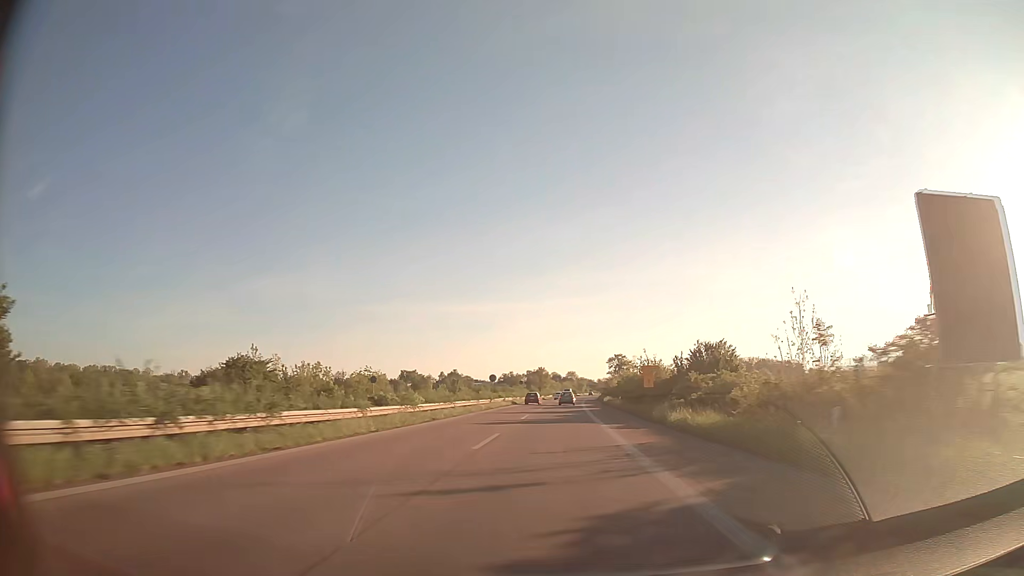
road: trunk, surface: asphalt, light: Day
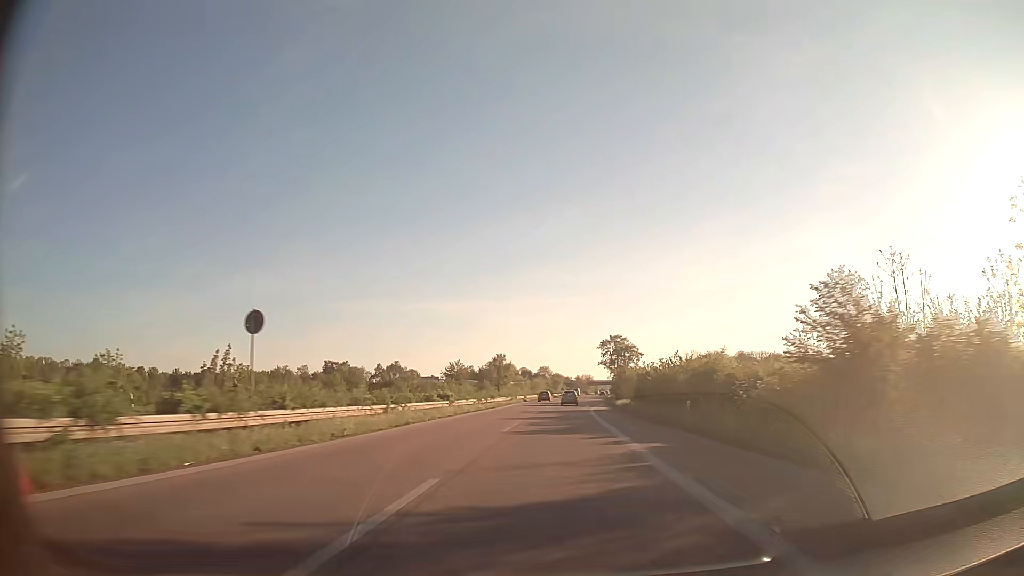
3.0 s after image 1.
(+1.7, +84.2) m; +2°
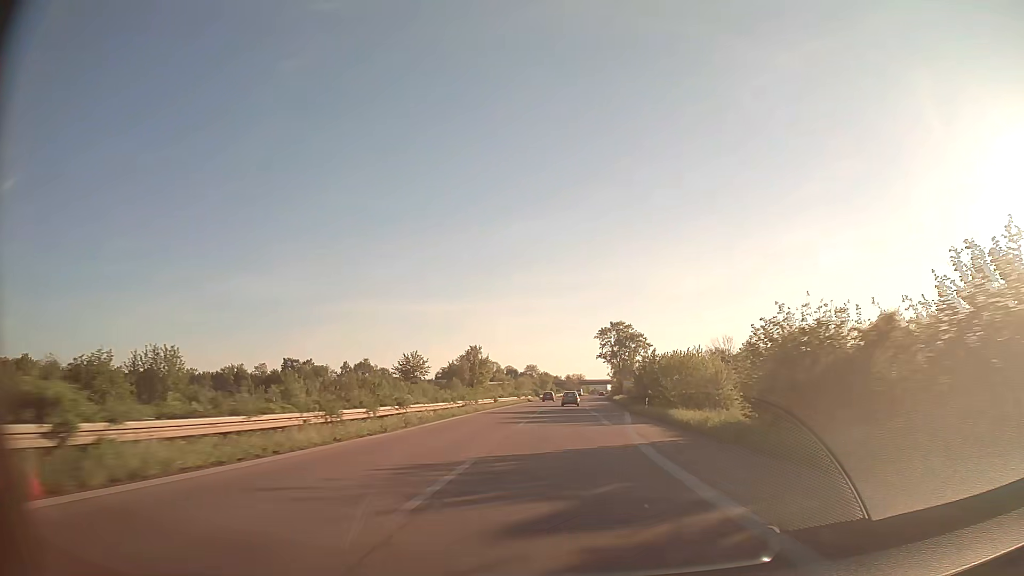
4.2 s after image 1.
(+0.3, +33.3) m; +1°
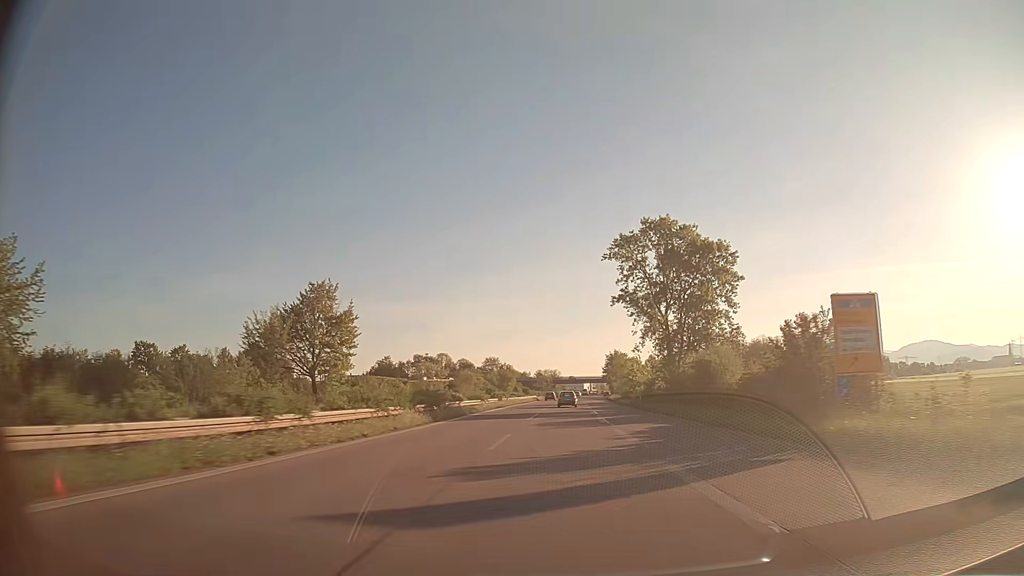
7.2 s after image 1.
(+1.7, +82.4) m; +2°
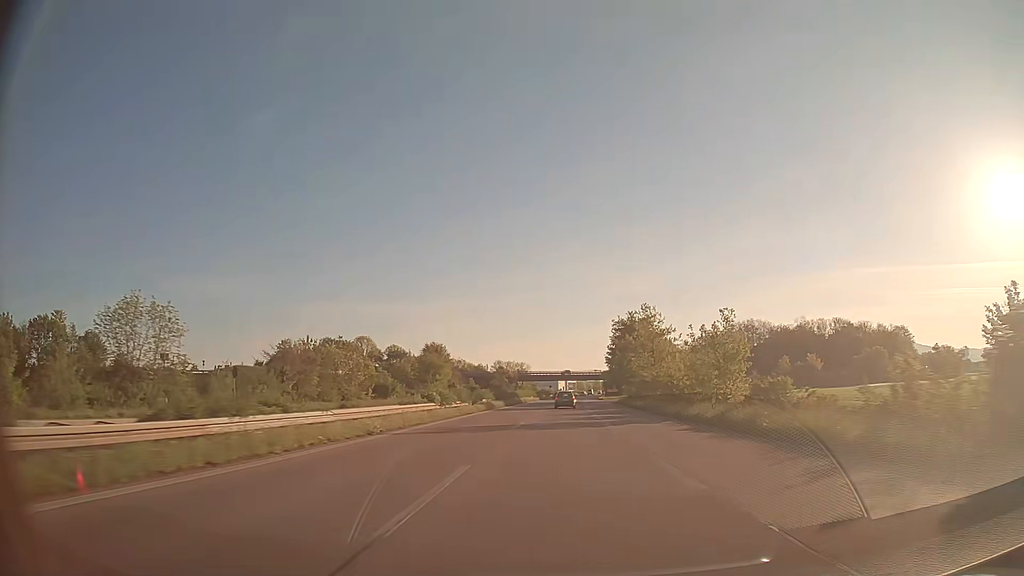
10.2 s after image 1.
(+1.7, +81.7) m; +2°
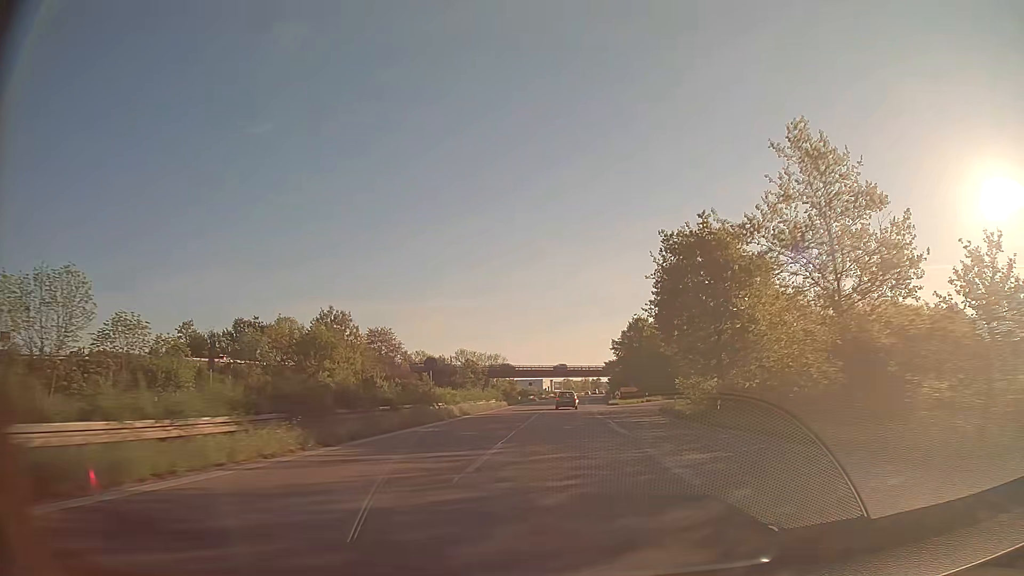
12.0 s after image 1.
(+0.6, +48.7) m; +1°
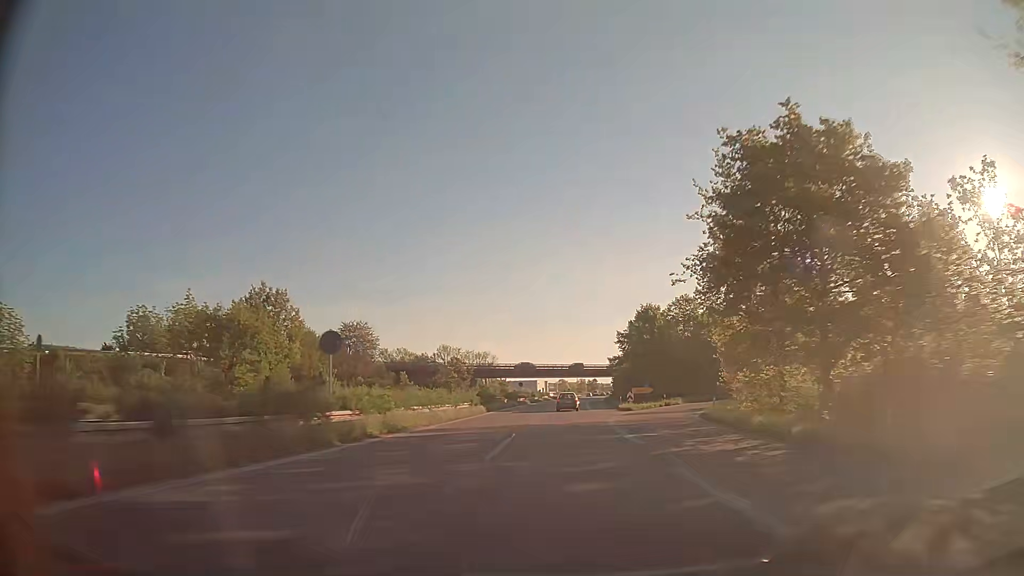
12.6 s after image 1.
(+0.1, +16.1) m; 0°
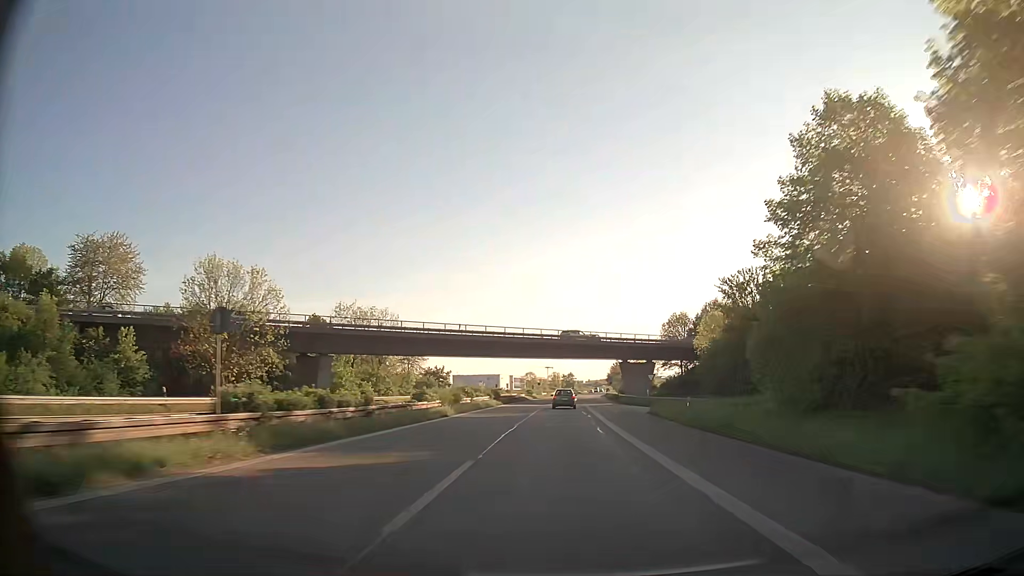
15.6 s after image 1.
(+1.7, +79.6) m; +3°
(0, +10) (0, +20) (0, +30) (0, +40) (+1, +50) (+1, +60) (+1, +70) (+1, +80) (+2, +90) (+2, +100) m
